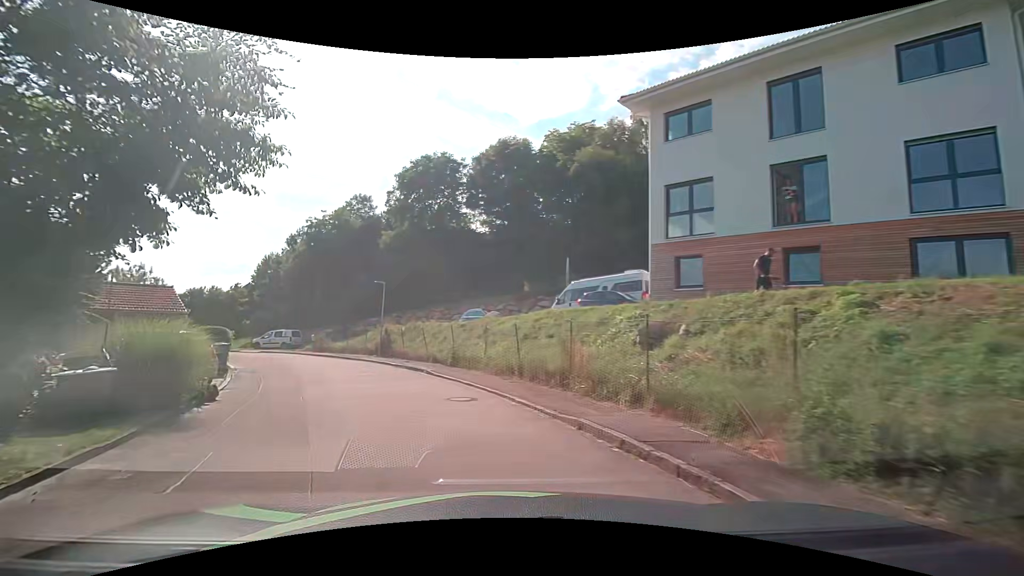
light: Day
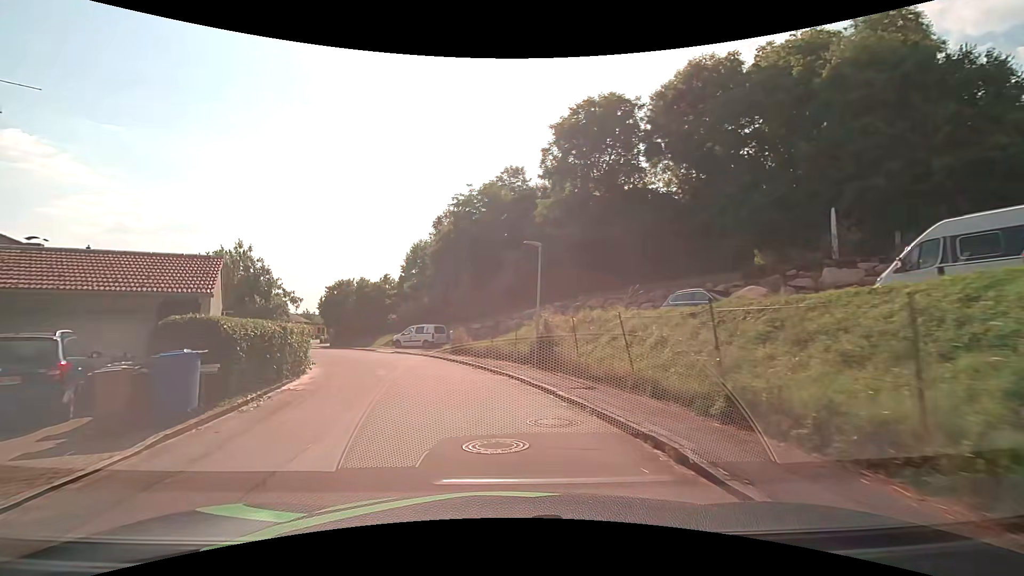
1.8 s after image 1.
(-2.0, +12.4) m; -16°
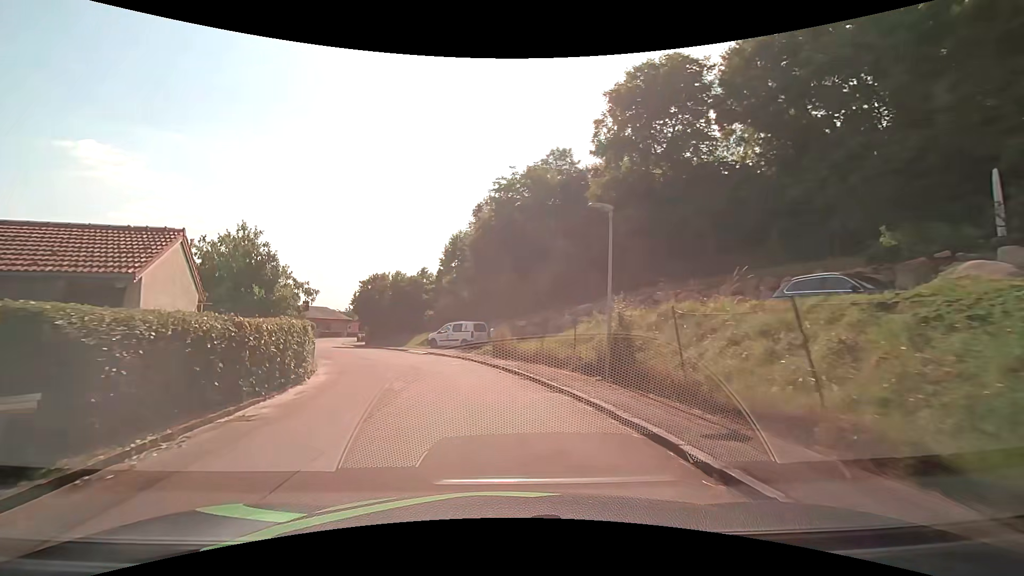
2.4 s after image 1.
(-0.3, +4.7) m; -6°
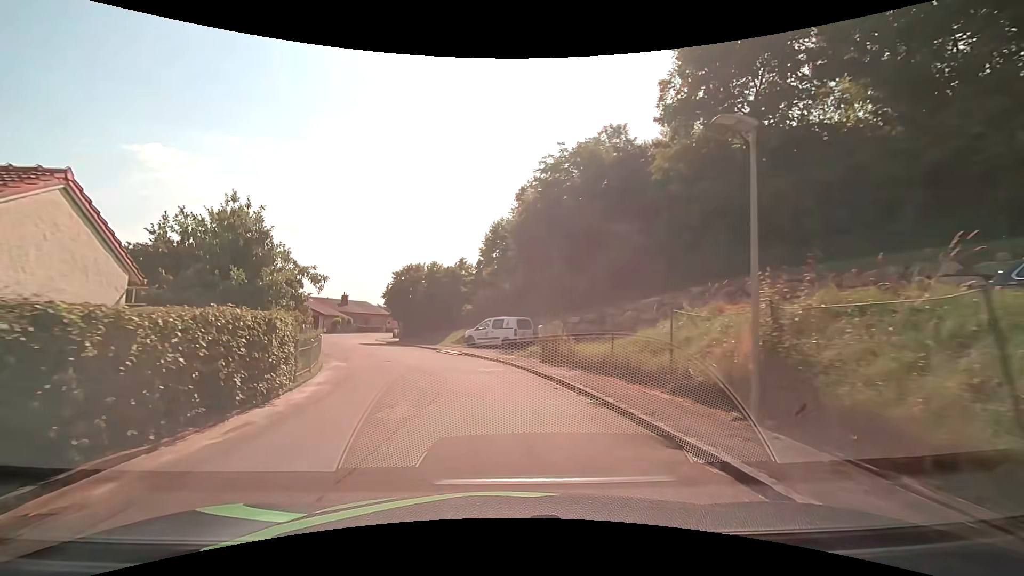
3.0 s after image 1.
(-0.2, +4.8) m; -5°
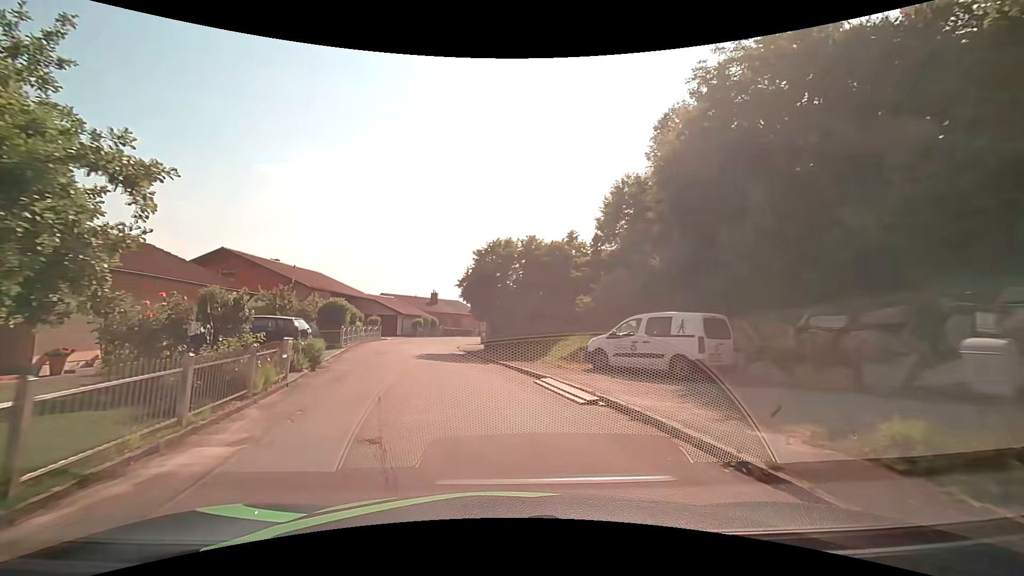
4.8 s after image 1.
(-1.3, +13.7) m; -11°
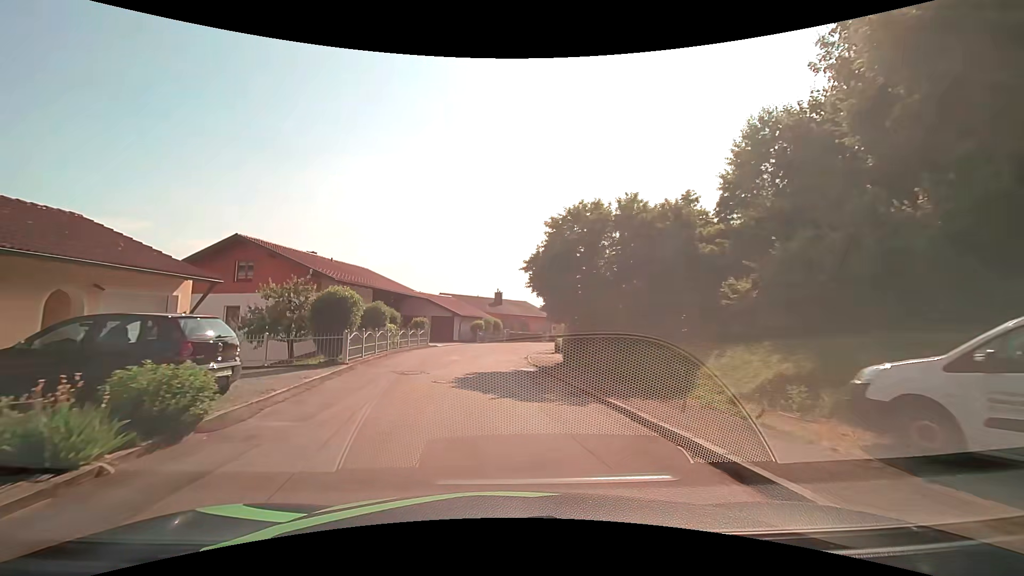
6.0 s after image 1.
(-0.6, +9.1) m; -8°
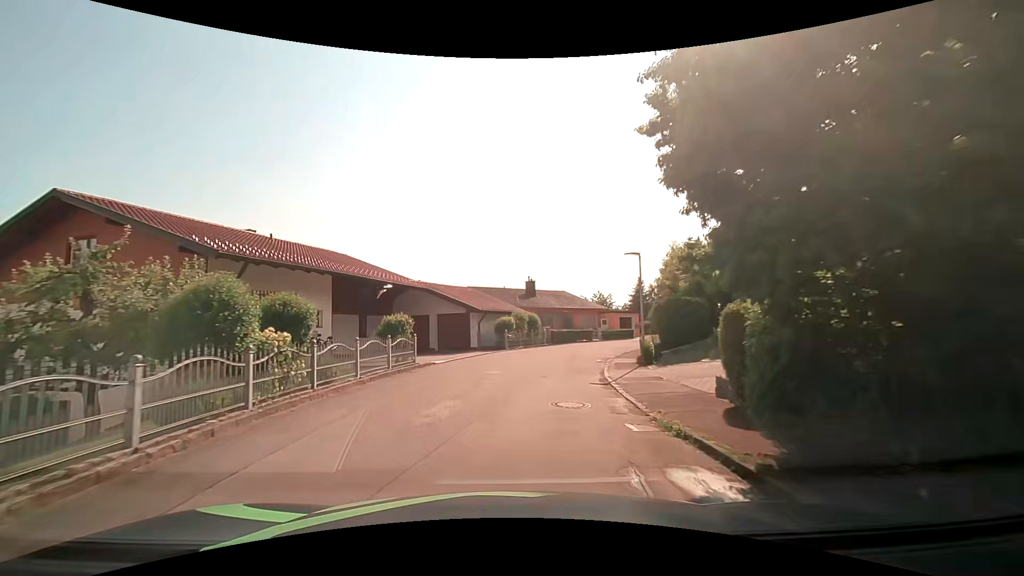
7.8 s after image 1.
(-0.4, +14.2) m; -3°
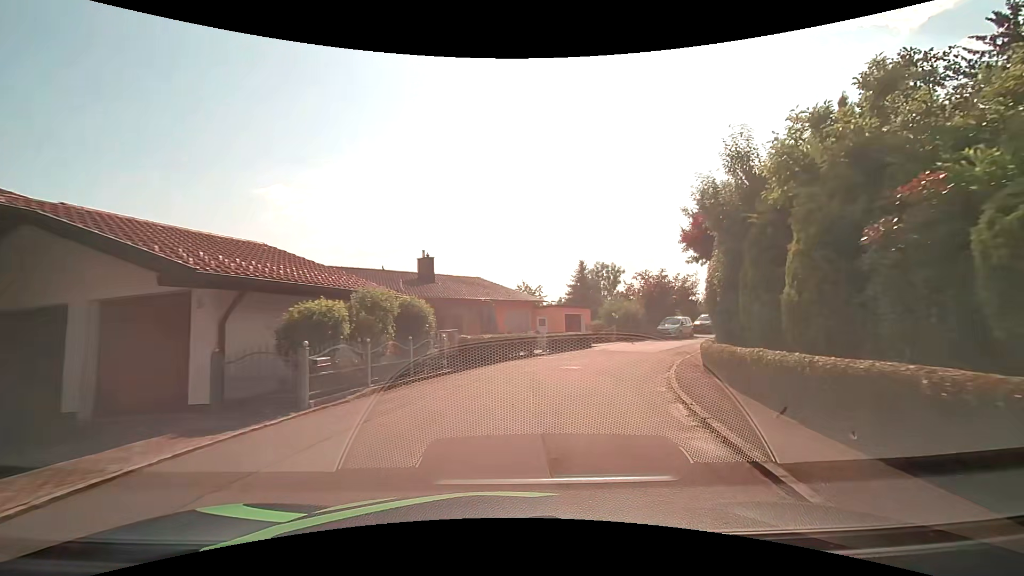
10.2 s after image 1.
(+1.3, +19.4) m; +11°
(+1, +10) (+4, +20) (+8, +29) (+14, +37) (+20, +44) (+28, +51) (+36, +57) (+44, +62) (+53, +67) (+62, +70) m
